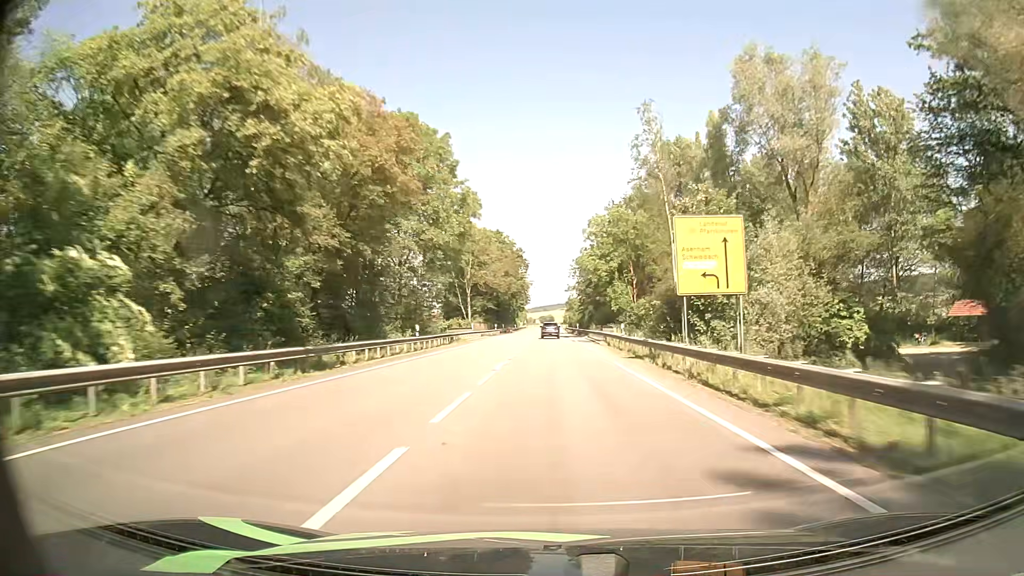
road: primary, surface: asphalt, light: Day
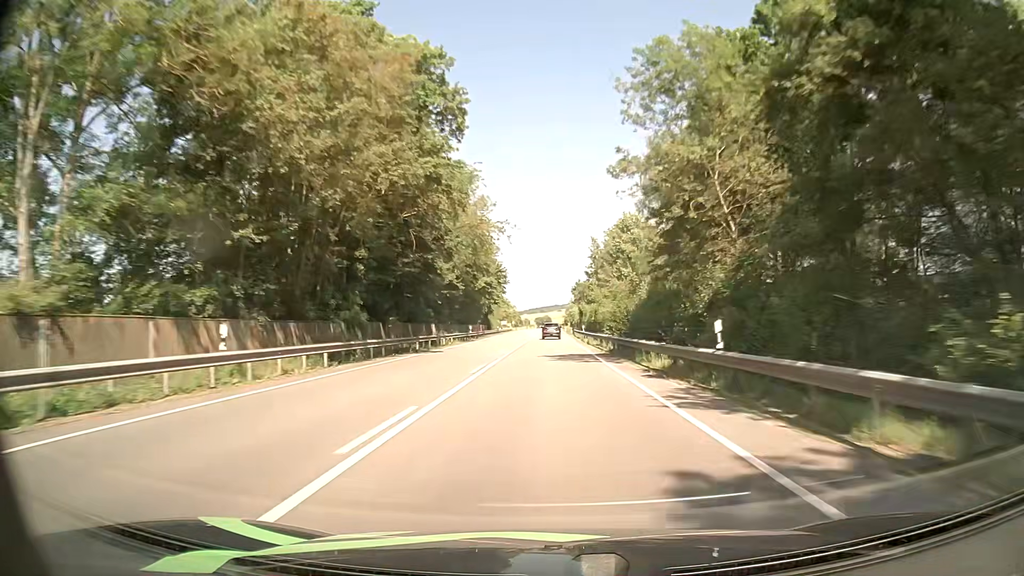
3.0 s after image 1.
(0.0, +74.8) m; 0°
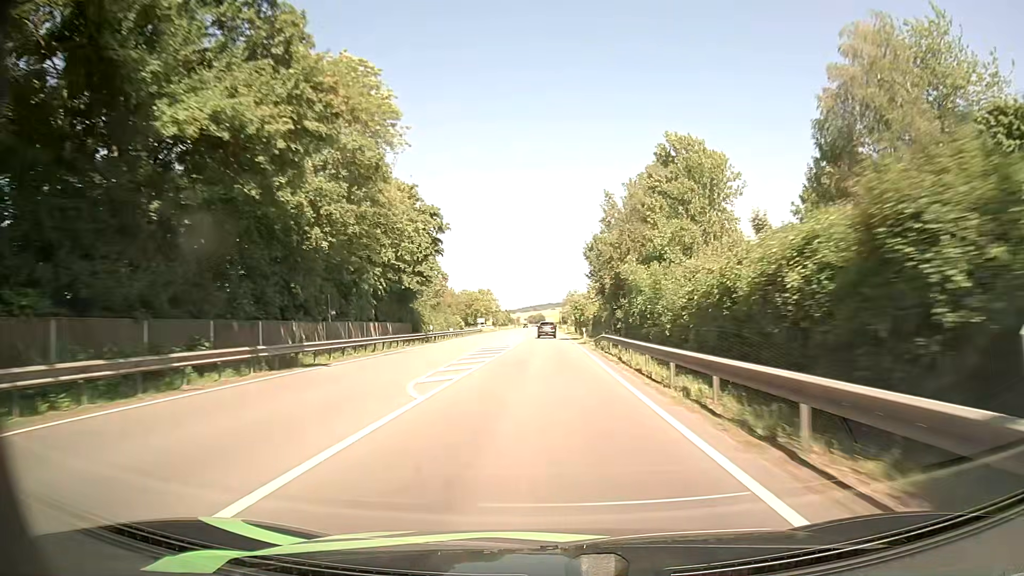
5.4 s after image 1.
(+0.4, +58.6) m; 0°
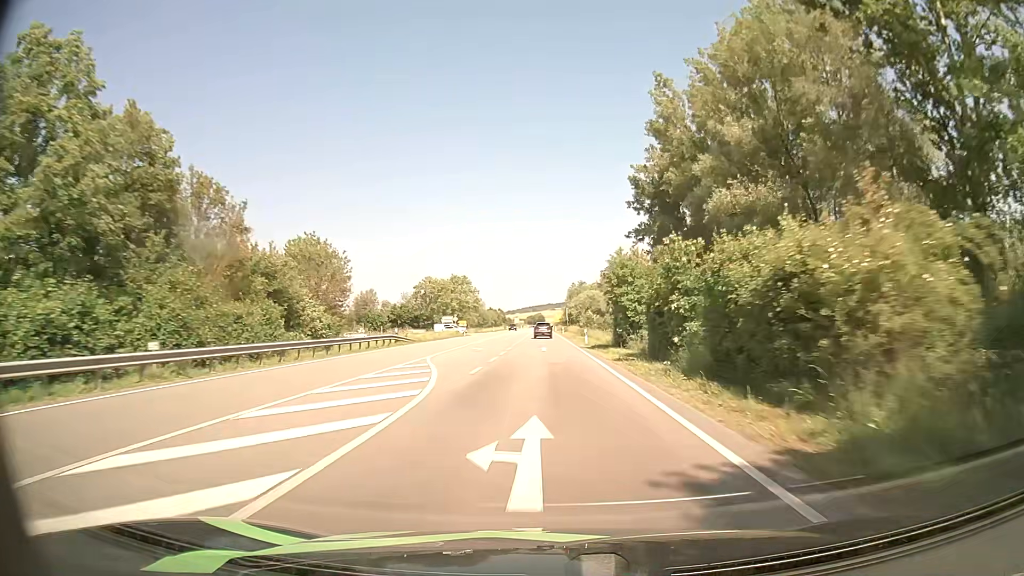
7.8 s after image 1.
(+0.1, +57.5) m; 0°
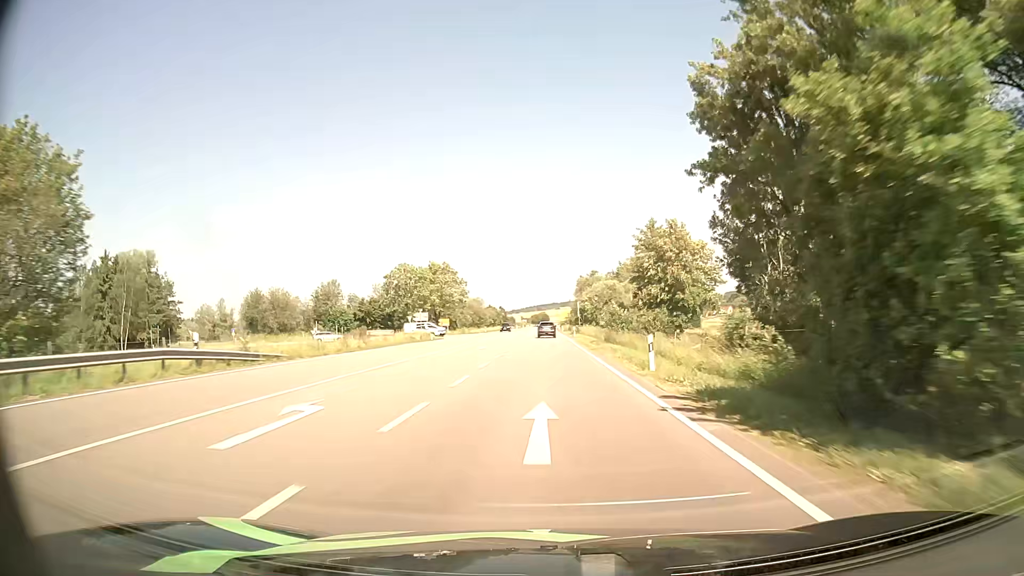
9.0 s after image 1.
(-0.1, +28.4) m; 0°
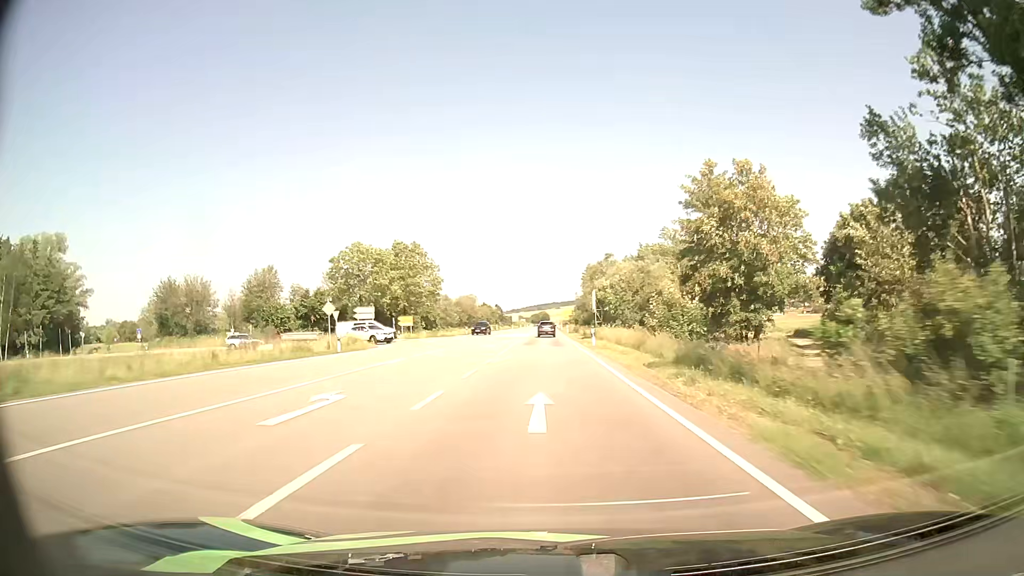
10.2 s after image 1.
(-0.1, +28.2) m; 0°
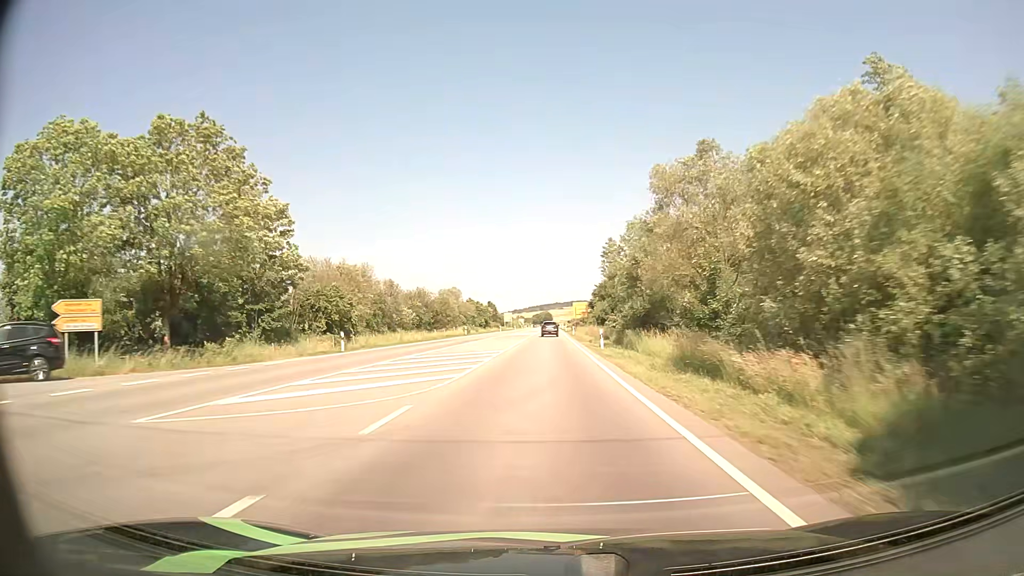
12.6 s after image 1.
(+0.1, +56.0) m; 0°
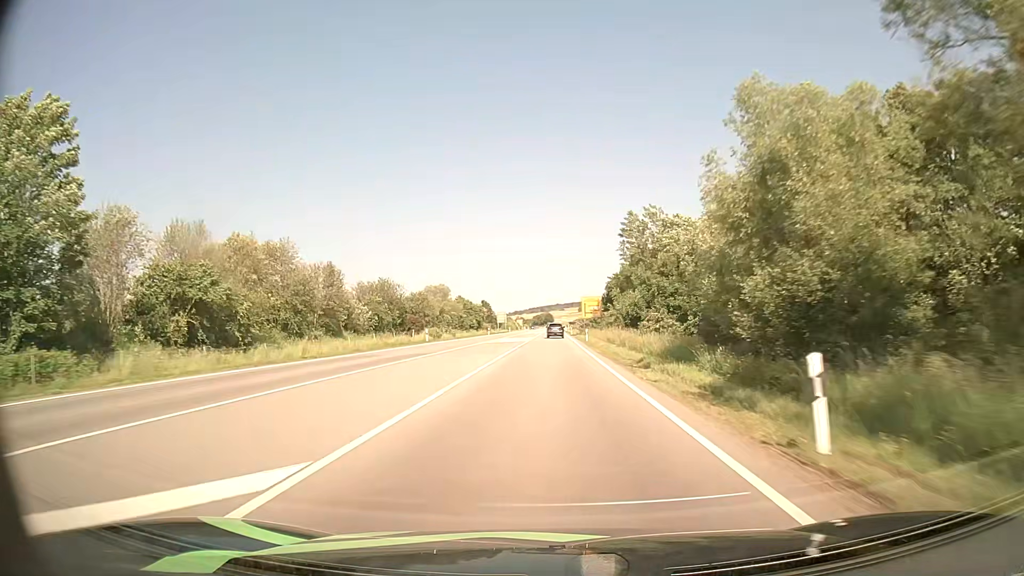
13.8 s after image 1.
(0.0, +27.9) m; 0°
(0, +10) (0, +20) (0, +30) (0, +40) (0, +50) (0, +60) (0, +70) (0, +80) (0, +90) (0, +100) m
